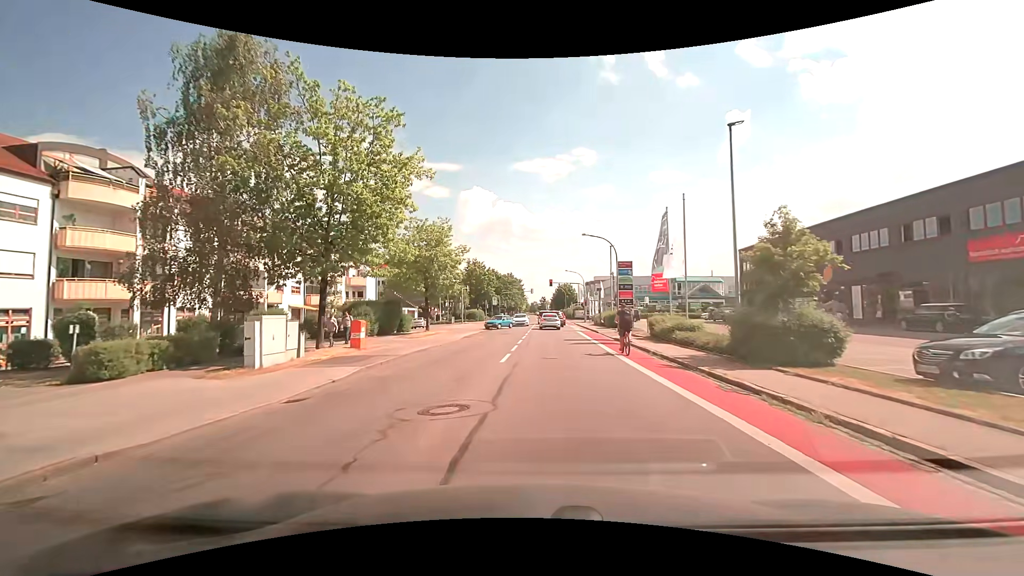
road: tertiary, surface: asphalt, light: Day
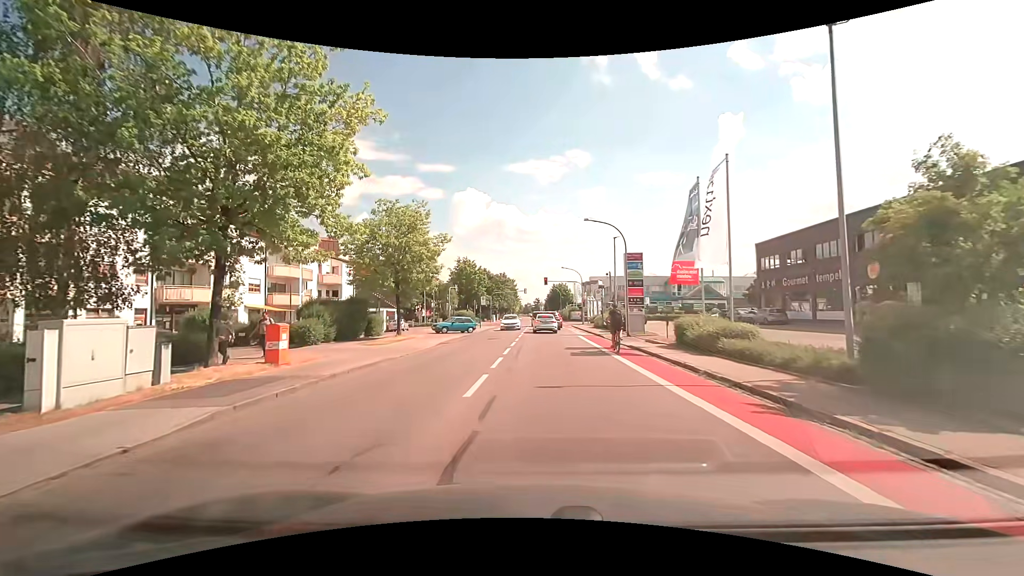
(+0.1, +6.2) m; +1°
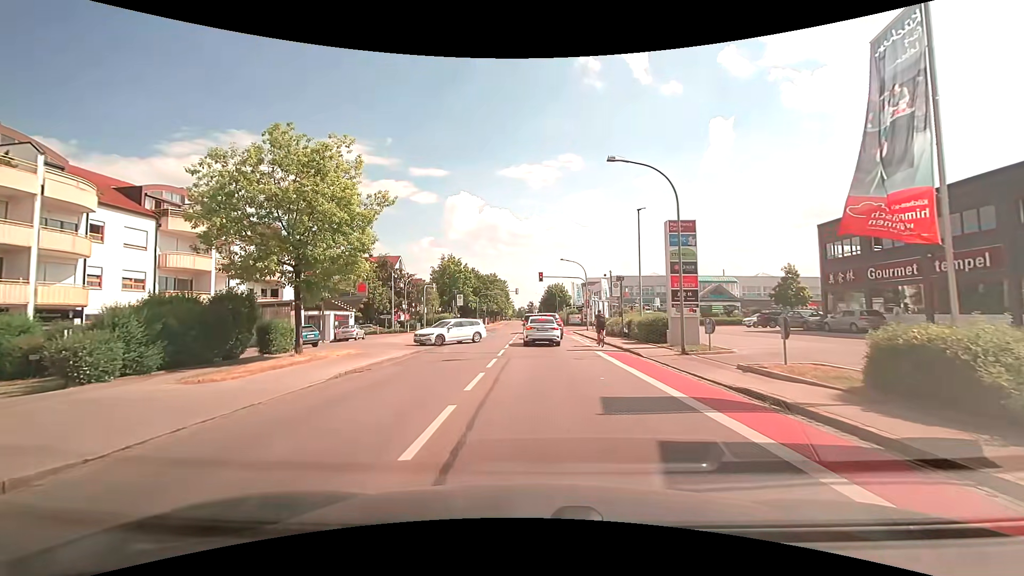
(+0.1, +12.5) m; 0°
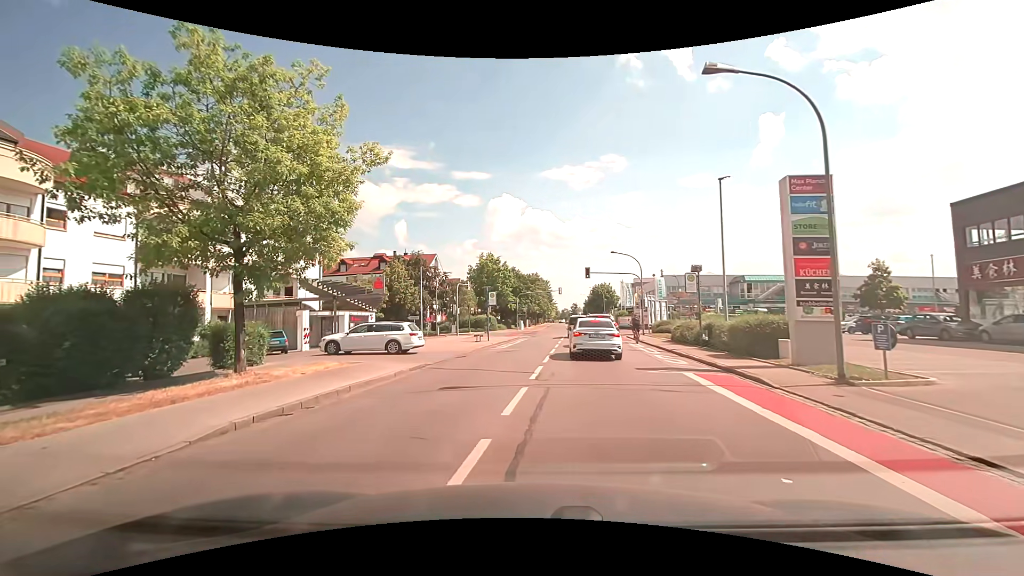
(0.0, +6.5) m; -6°
